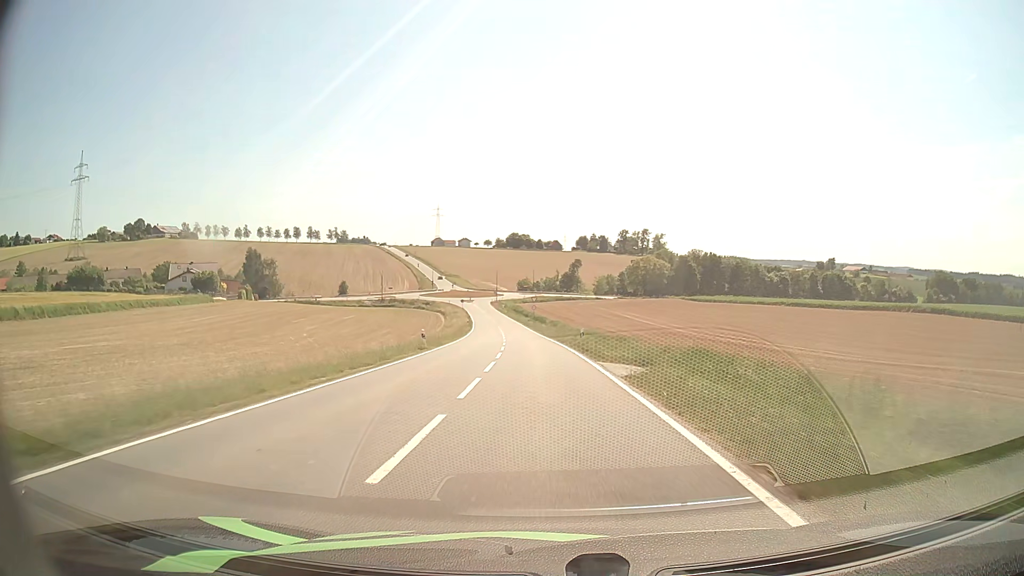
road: tertiary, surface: asphalt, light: Day
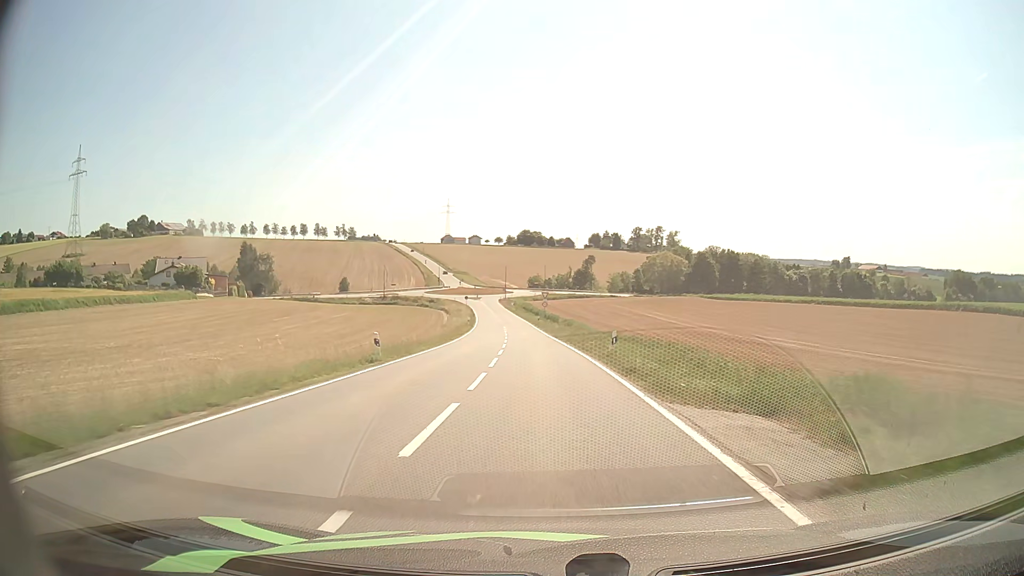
(-0.1, +11.2) m; -1°
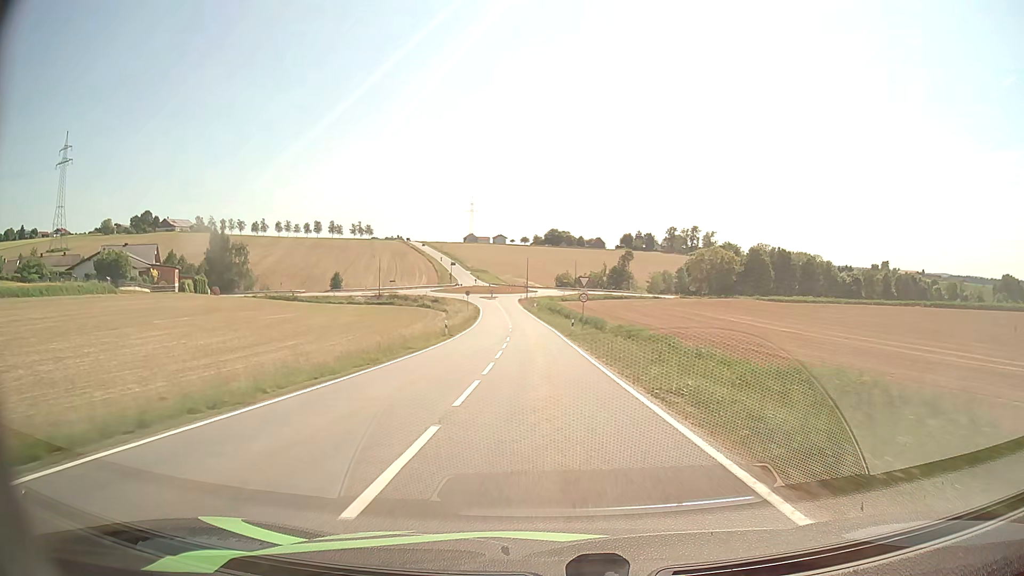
(-0.8, +32.9) m; -3°
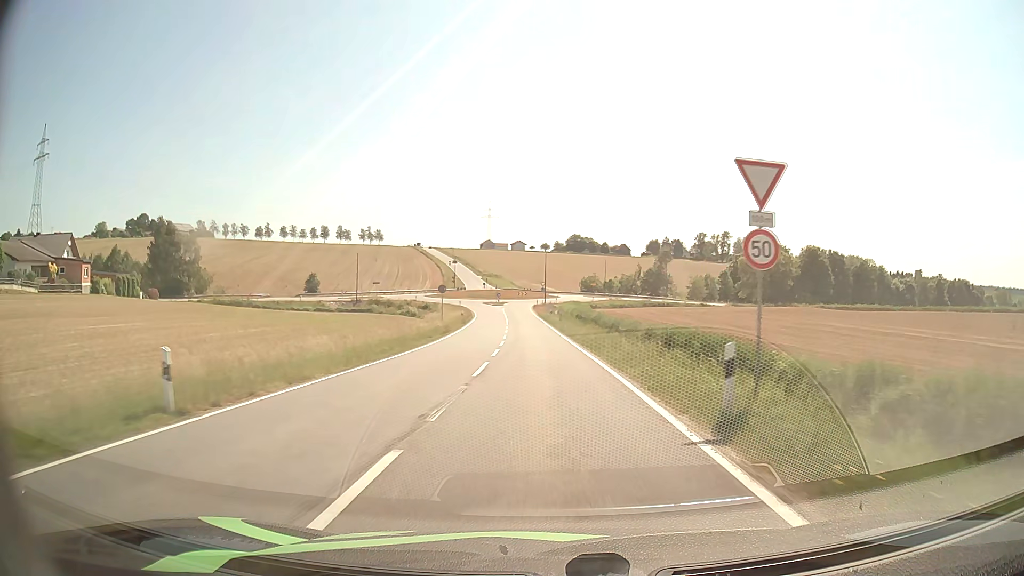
(-0.5, +32.6) m; -2°
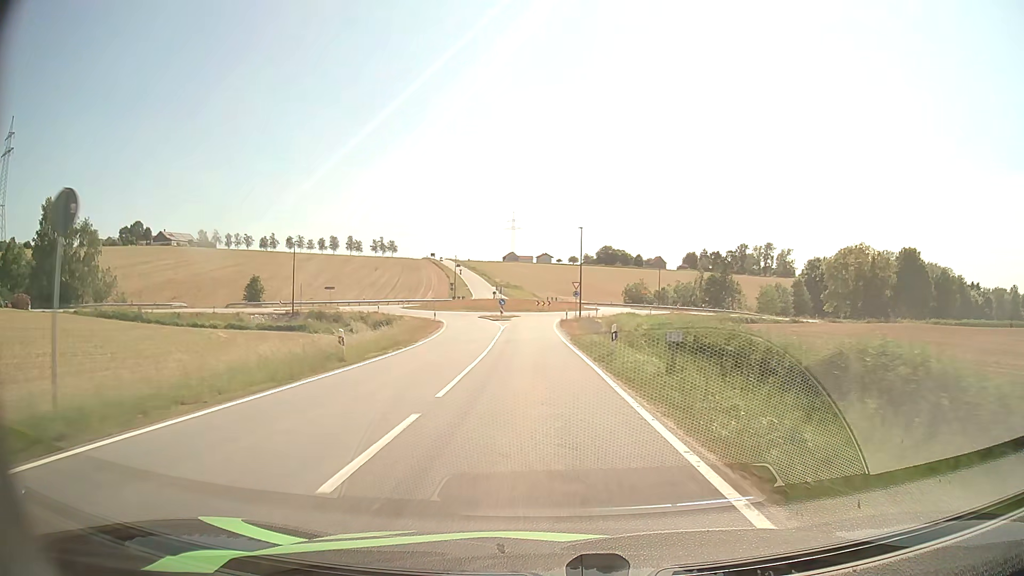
(-0.8, +40.6) m; -2°
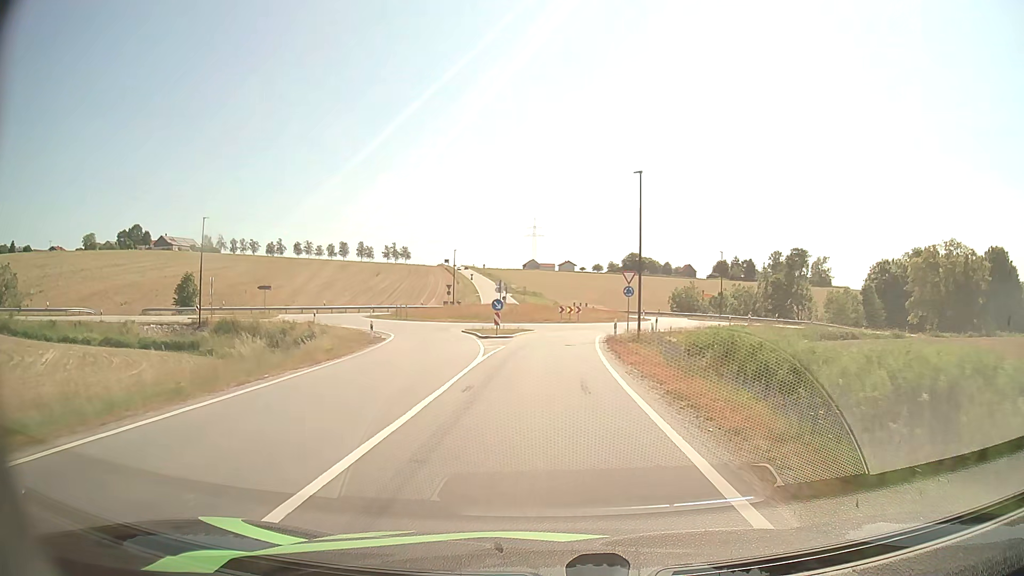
(-0.5, +26.3) m; -2°
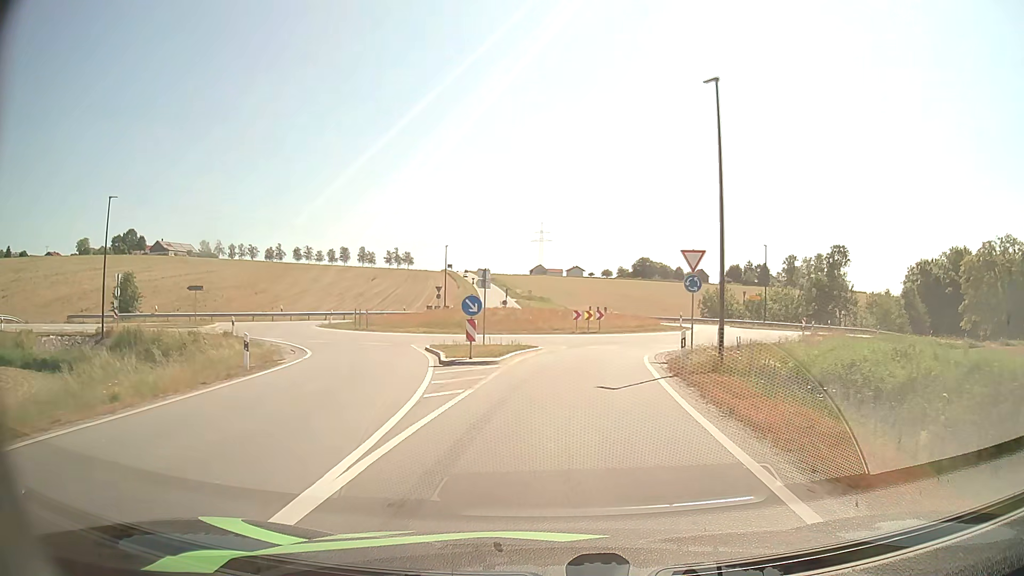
(-0.1, +13.9) m; -1°
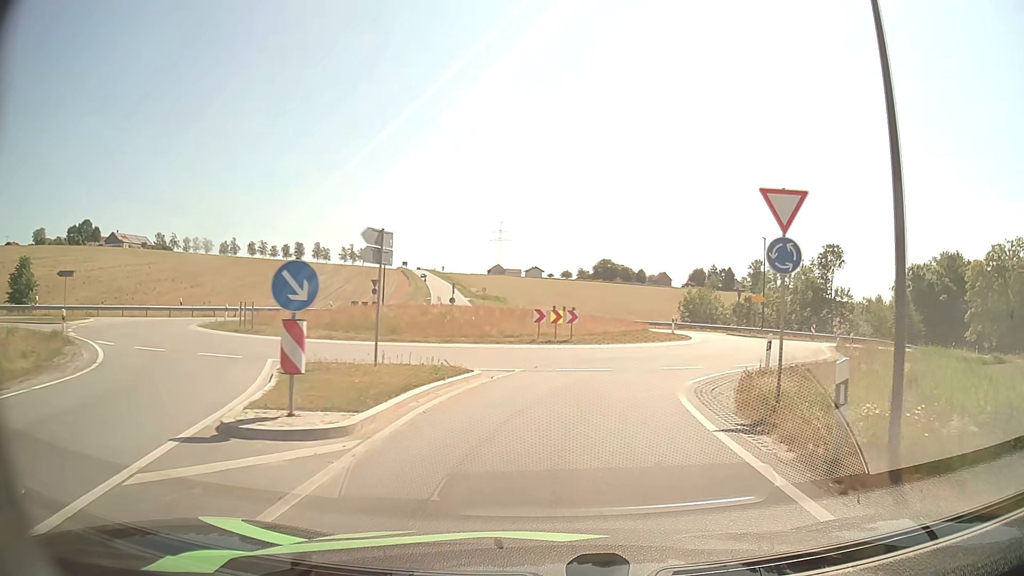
(+0.2, +11.1) m; +3°
(+1, +10) (+4, +20) (+8, +29) (+9, +38) (+6, +48) (+1, +56) (-4, +65) (-7, +74) (-9, +84) (-11, +94) m
